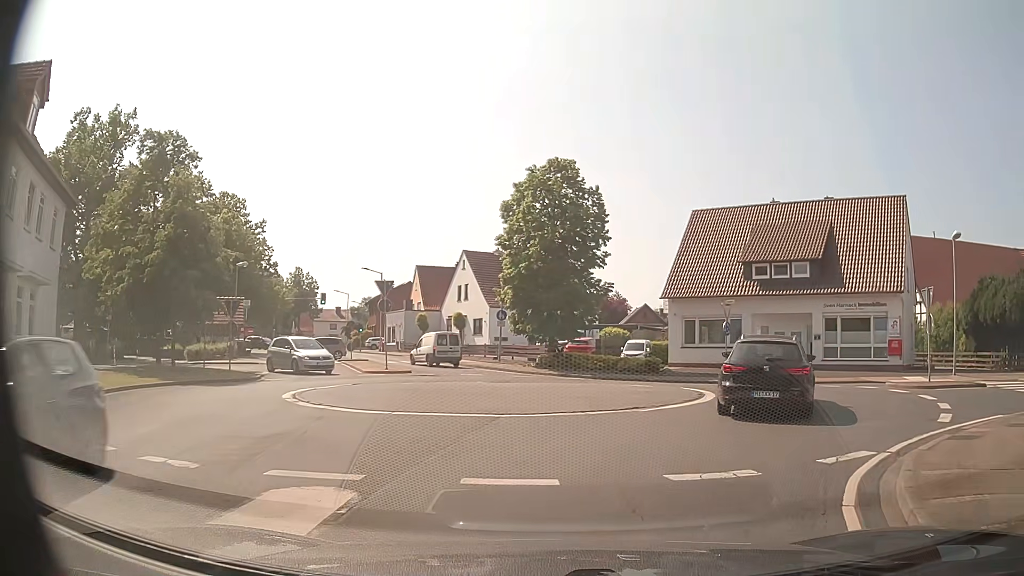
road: secondary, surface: asphalt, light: Day
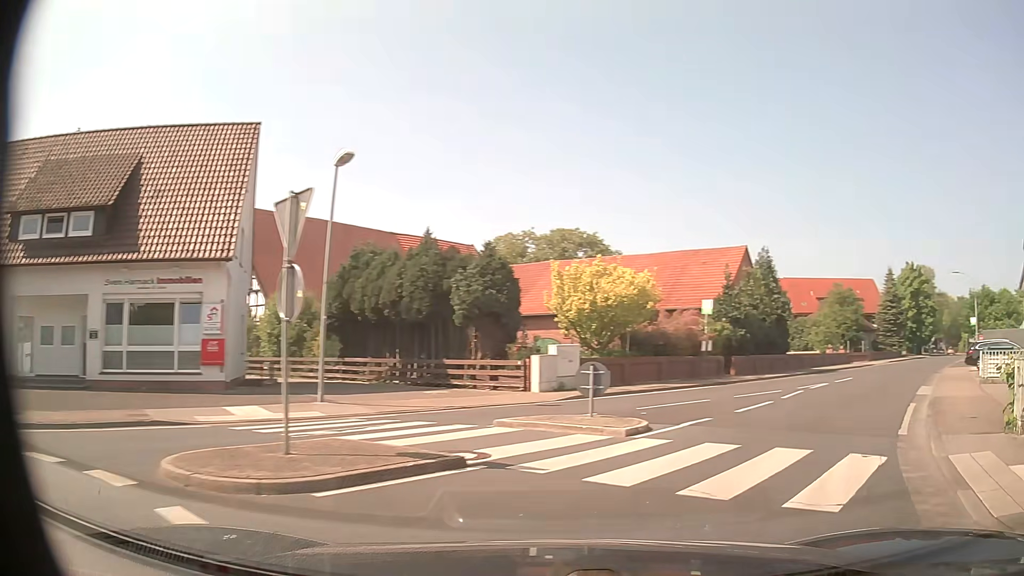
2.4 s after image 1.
(+5.5, +12.6) m; +60°
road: tertiary
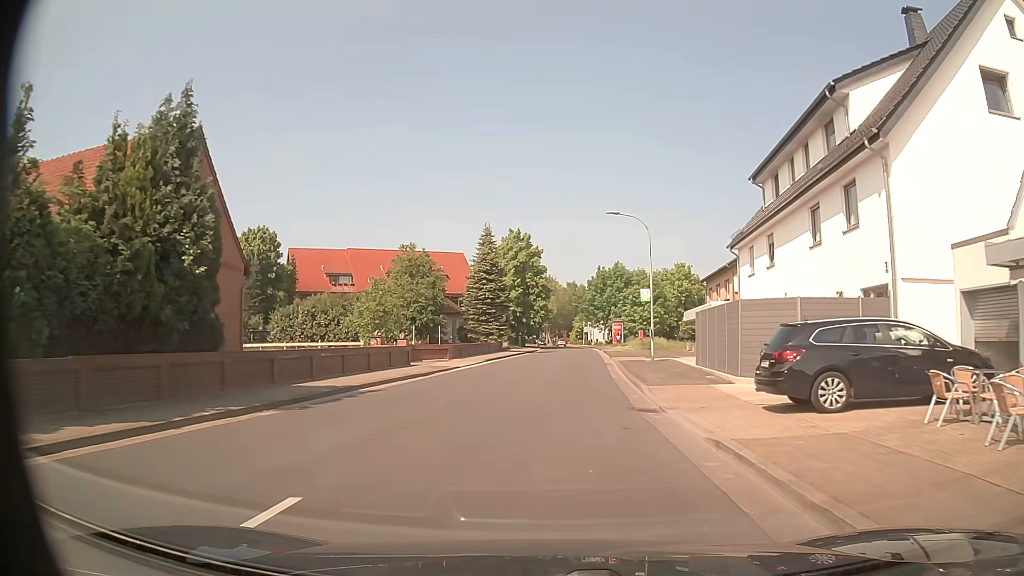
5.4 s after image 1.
(+10.1, +22.9) m; +33°
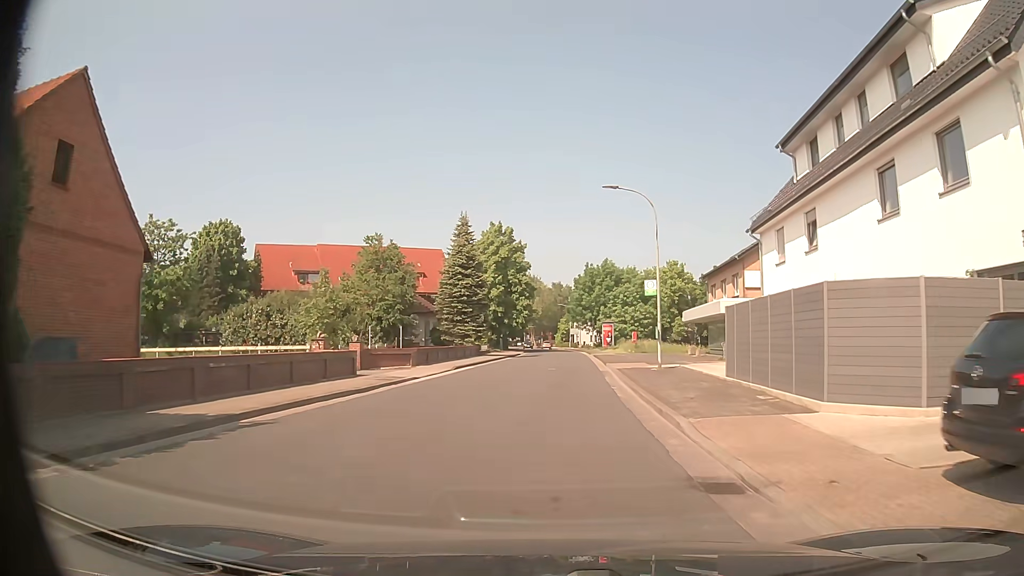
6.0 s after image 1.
(+0.1, +6.5) m; +1°
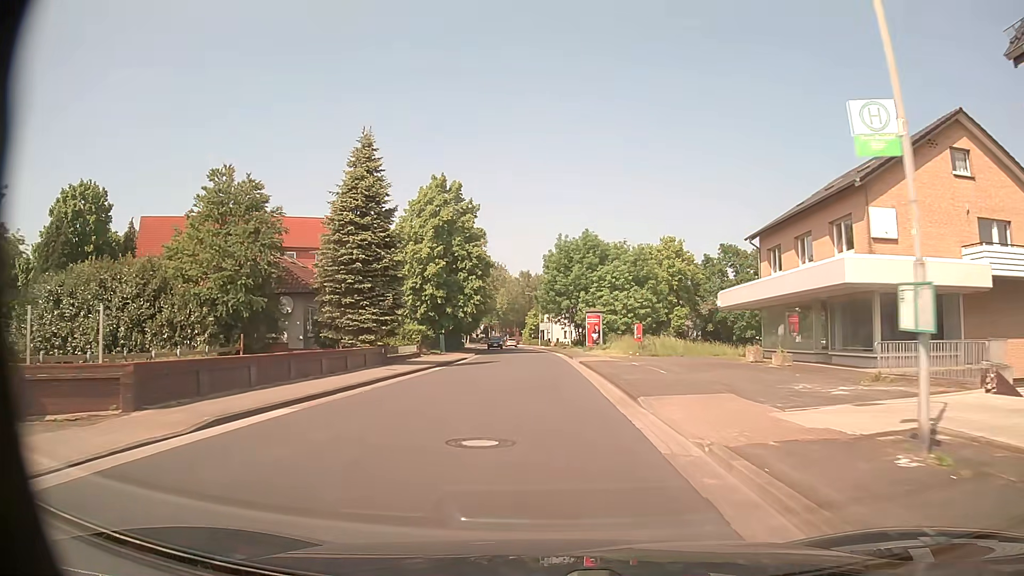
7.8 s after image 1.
(+0.6, +21.5) m; +3°
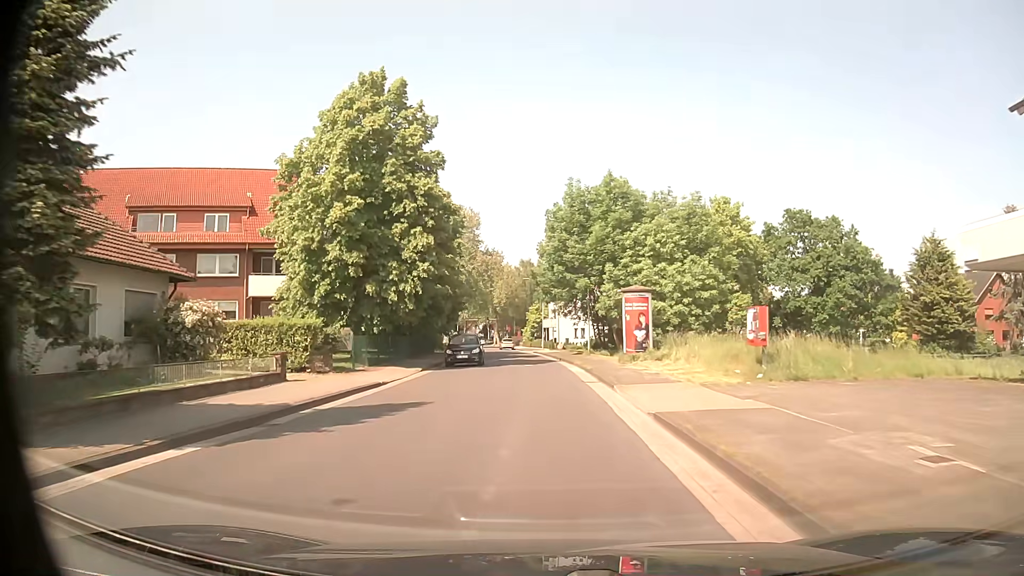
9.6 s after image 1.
(0.0, +23.1) m; -1°
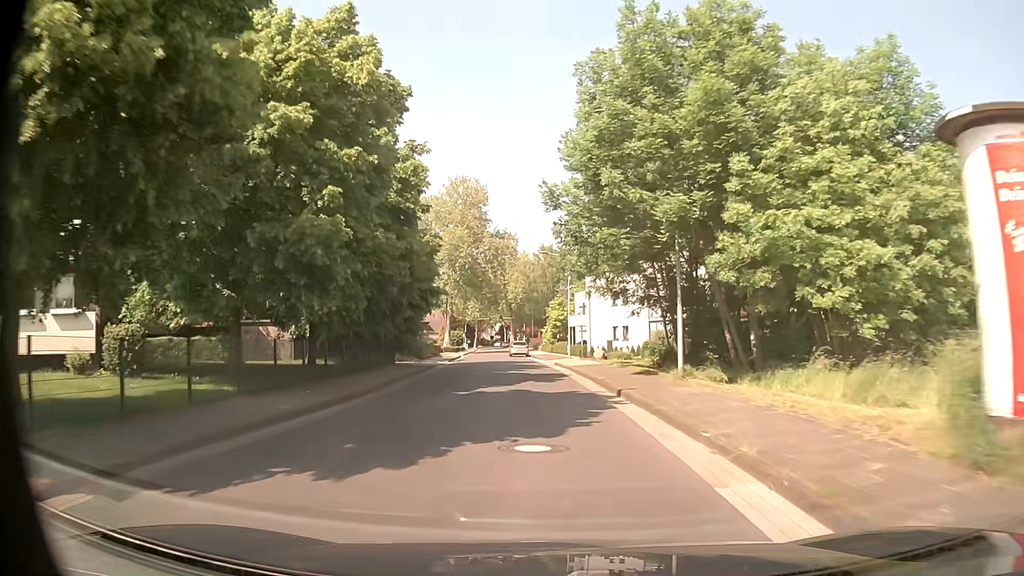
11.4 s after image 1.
(-0.2, +23.4) m; -2°
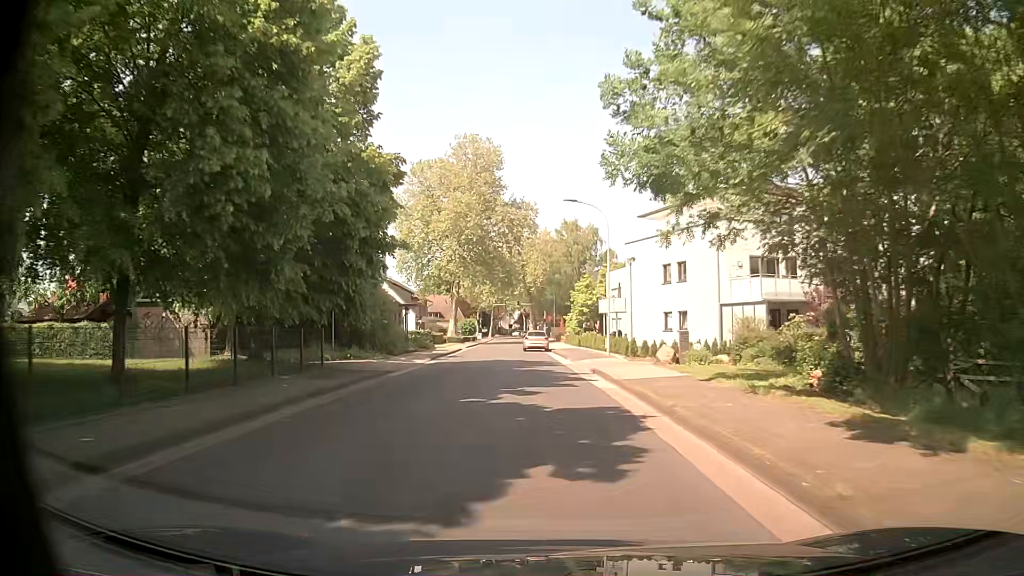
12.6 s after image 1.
(-0.2, +15.4) m; -2°
(0, +10) (-1, +20) (-2, +30) (-3, +40) (-3, +50) (-3, +60) (-3, +70) (-3, +80) (-3, +90) (-4, +100) m
